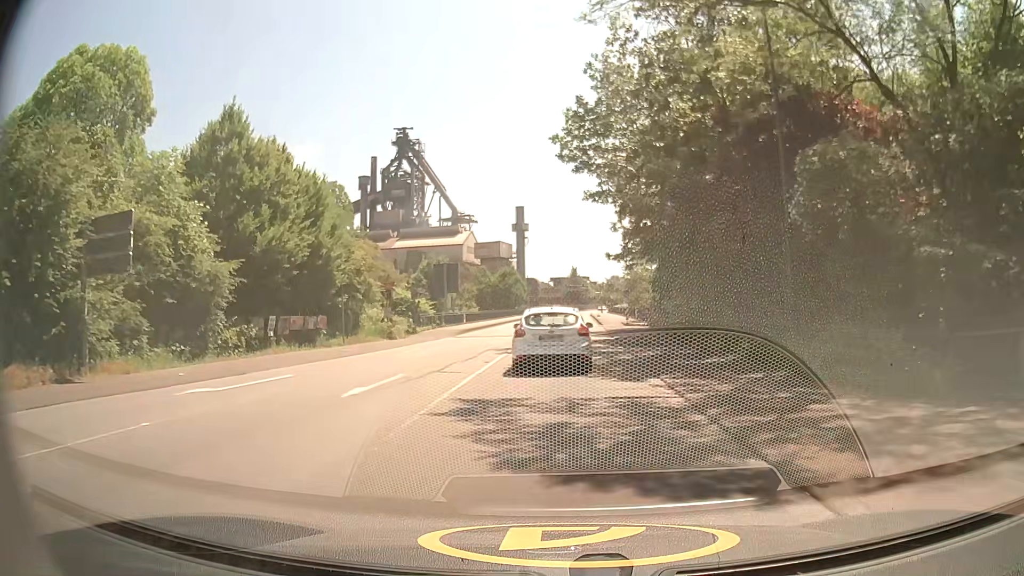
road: secondary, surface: asphalt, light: Day
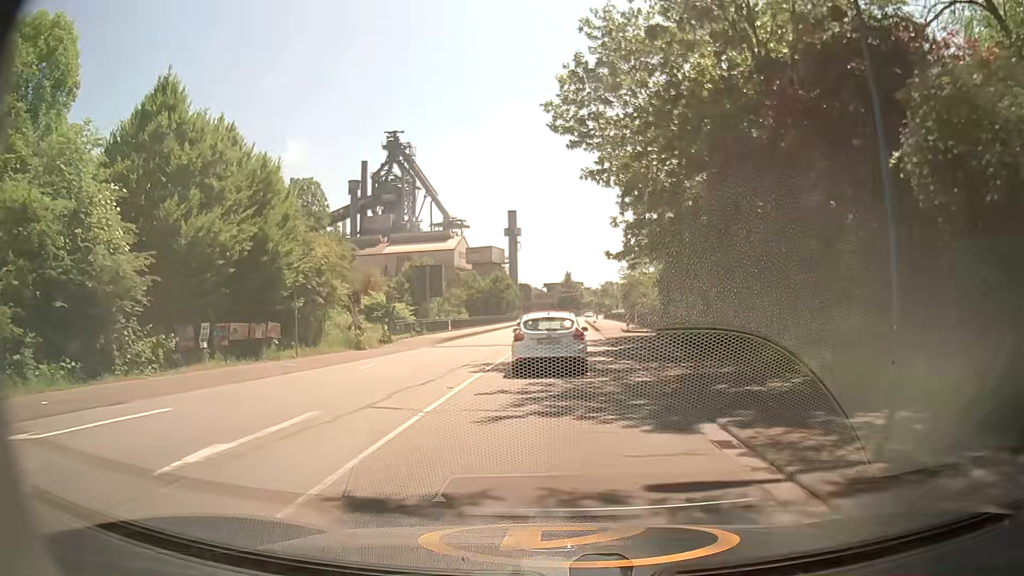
(0.0, +5.5) m; 0°
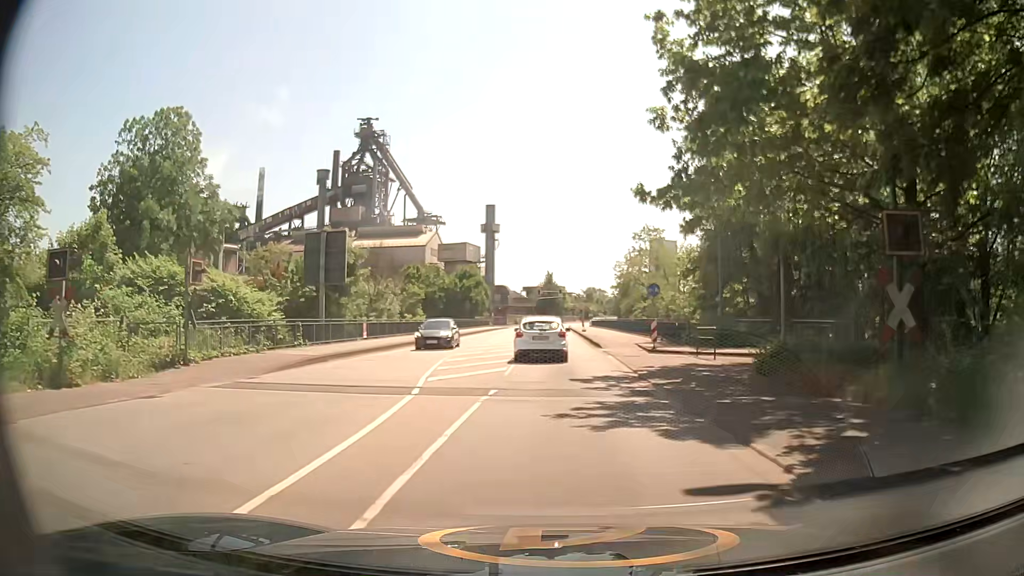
(+0.5, +22.6) m; +2°
